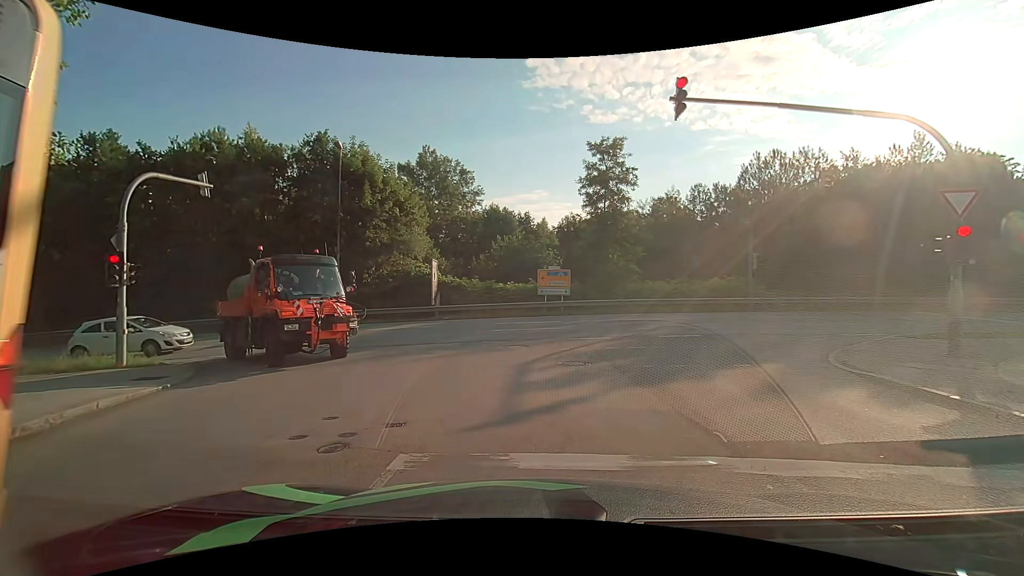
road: residential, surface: asphalt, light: Day
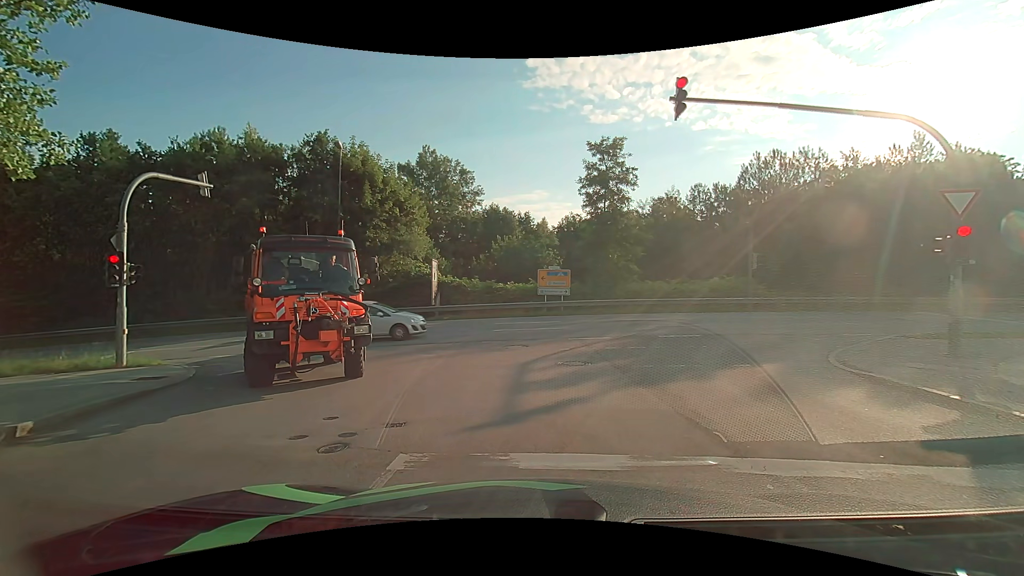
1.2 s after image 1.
(0.0, 0.0) m; 0°
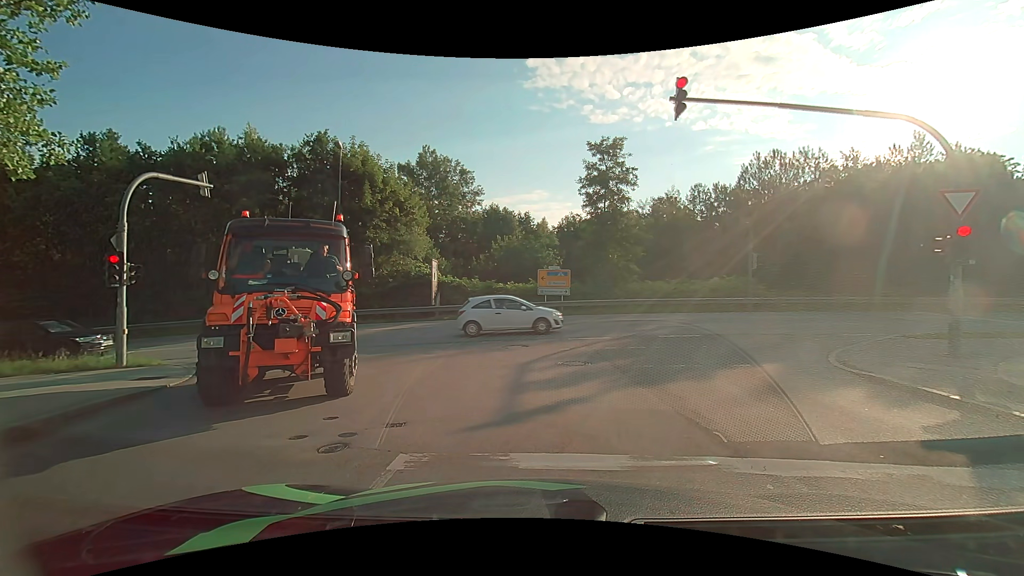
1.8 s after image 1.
(0.0, 0.0) m; 0°
(0, +10) (-3, +20) (-11, +25) (-20, +26) (-30, +25) (-40, +24) (-50, +24) (-60, +22) (-70, +21) (-80, +20) m
